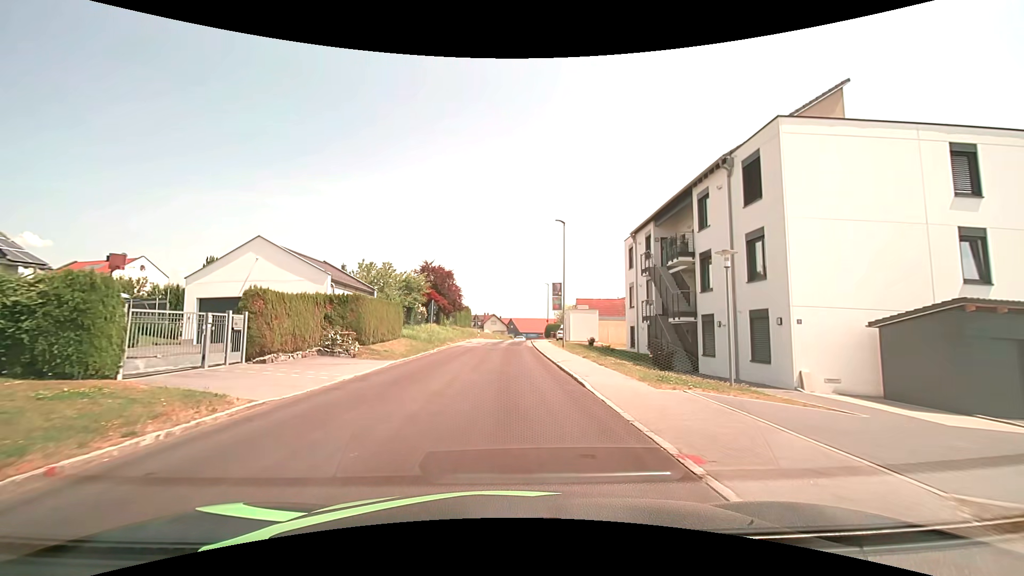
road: tertiary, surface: asphalt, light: Day
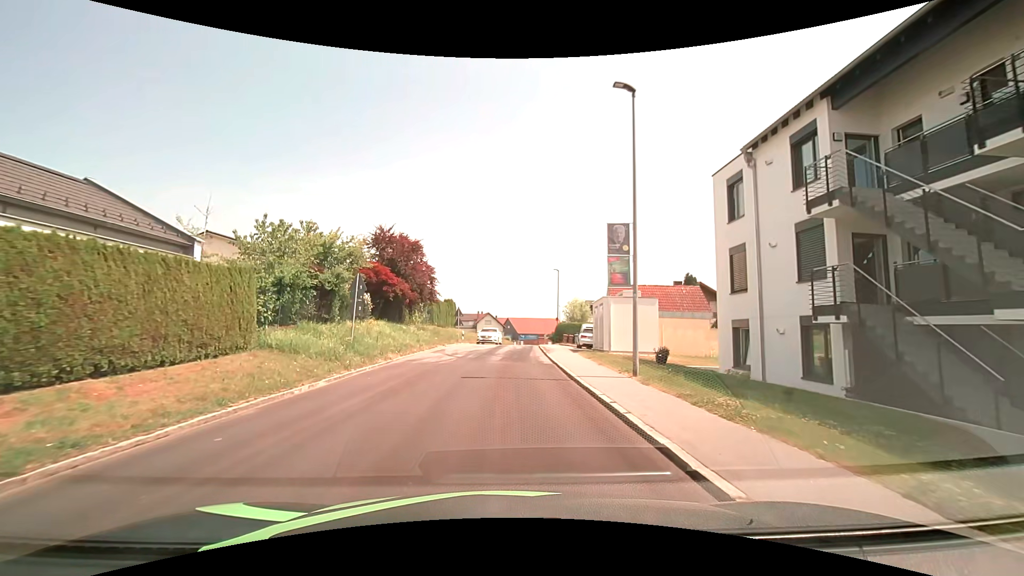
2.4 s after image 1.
(+0.1, +17.8) m; 0°
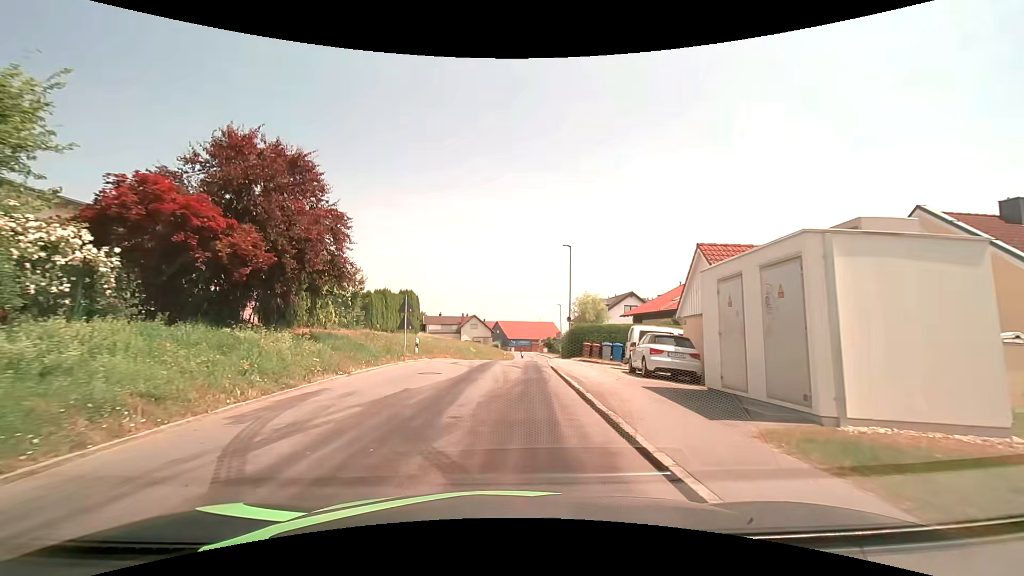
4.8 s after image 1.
(+0.2, +17.8) m; +1°
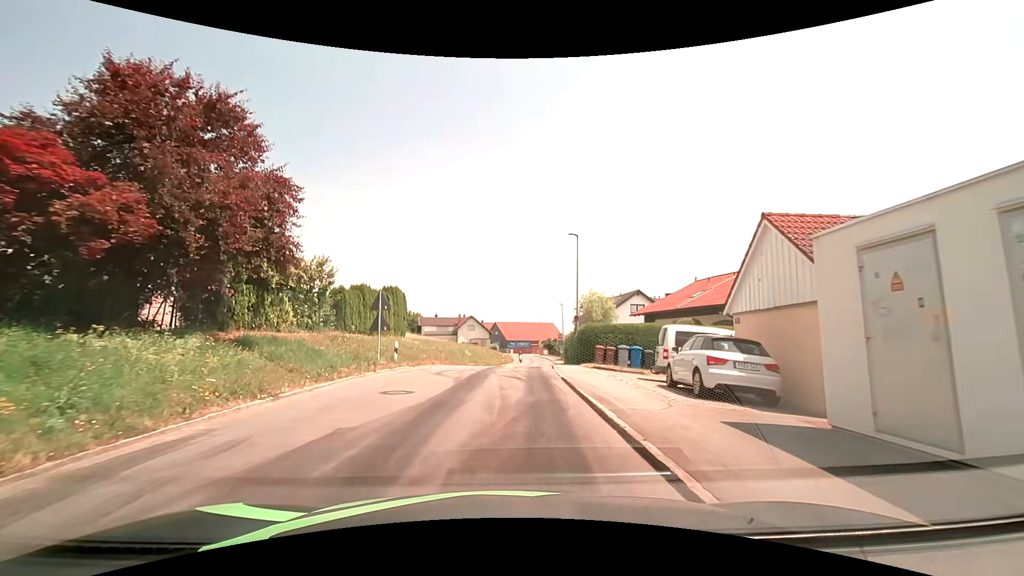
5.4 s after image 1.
(0.0, +4.4) m; +1°
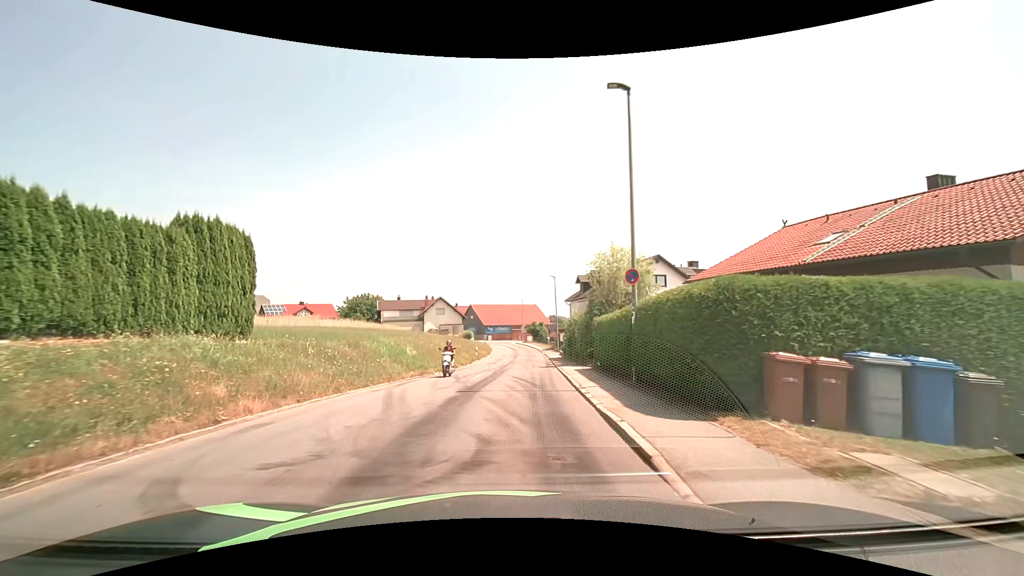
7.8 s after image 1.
(+0.3, +17.9) m; +2°
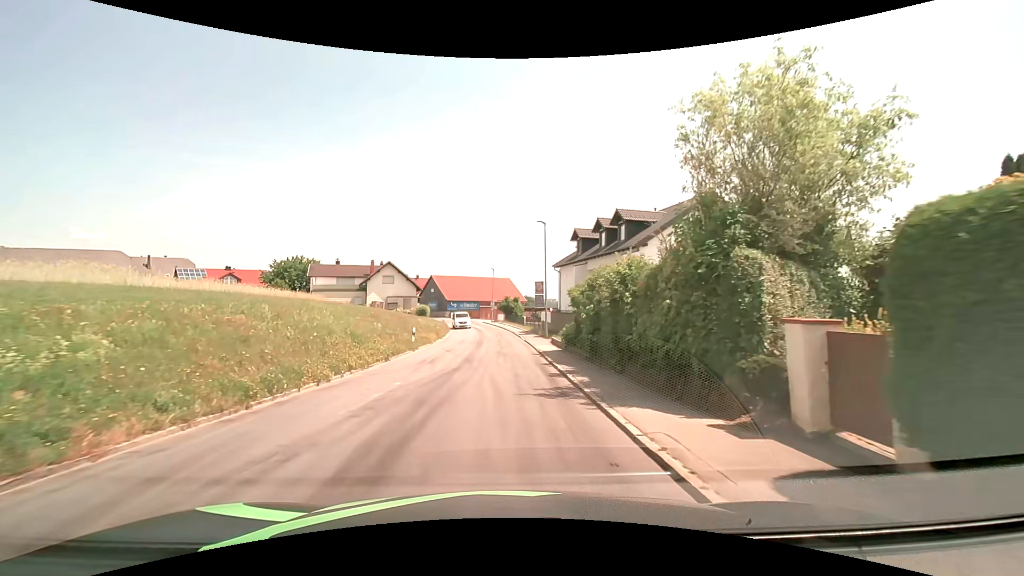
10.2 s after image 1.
(+0.5, +18.8) m; +3°
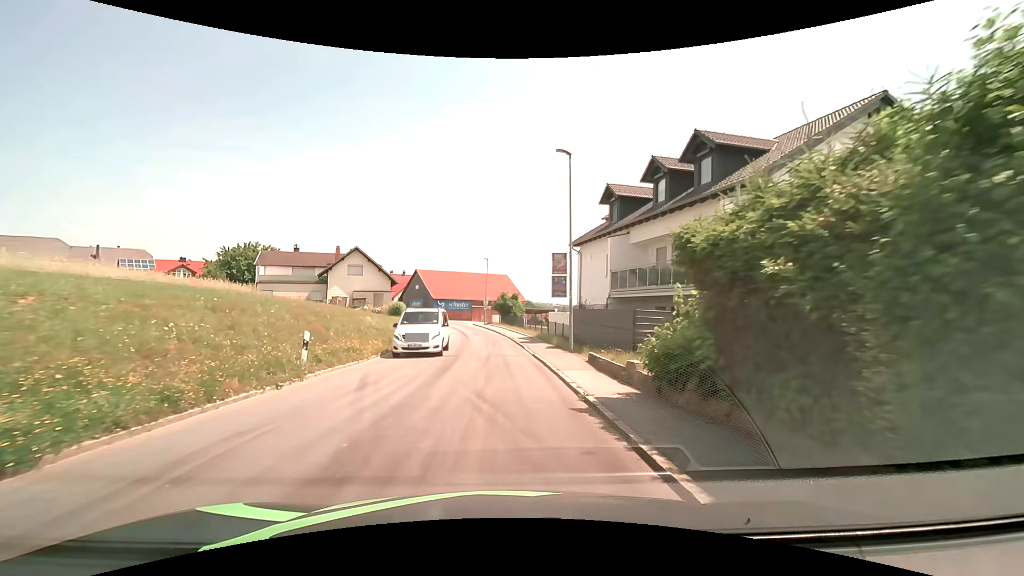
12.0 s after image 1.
(+0.1, +14.4) m; 0°
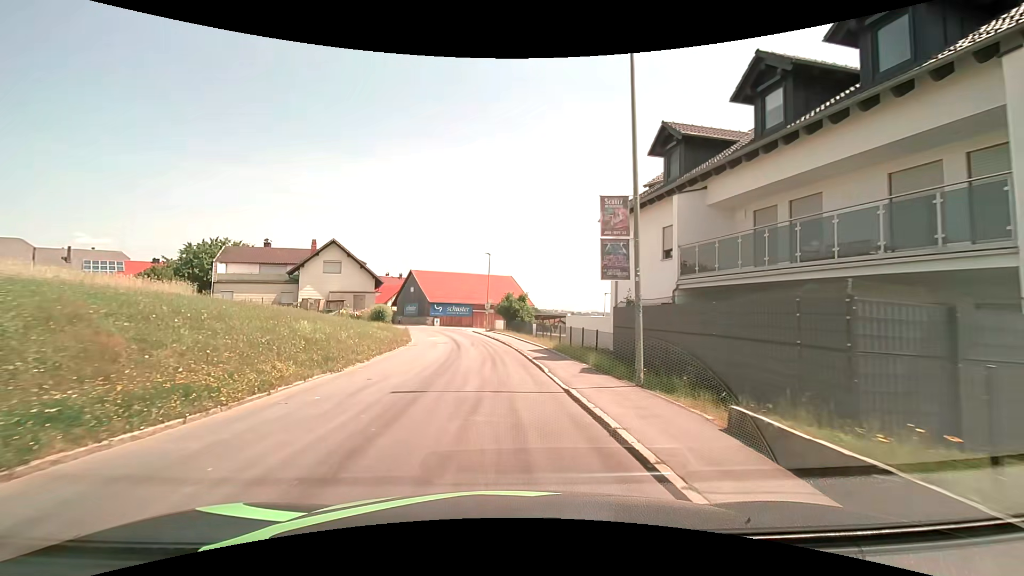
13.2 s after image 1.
(0.0, +9.3) m; 0°
(0, +10) (-1, +20) (-2, +30) (-3, +40) (-5, +50) (-8, +59) (-12, +68) (-17, +77) (-23, +85) (-29, +93) m
